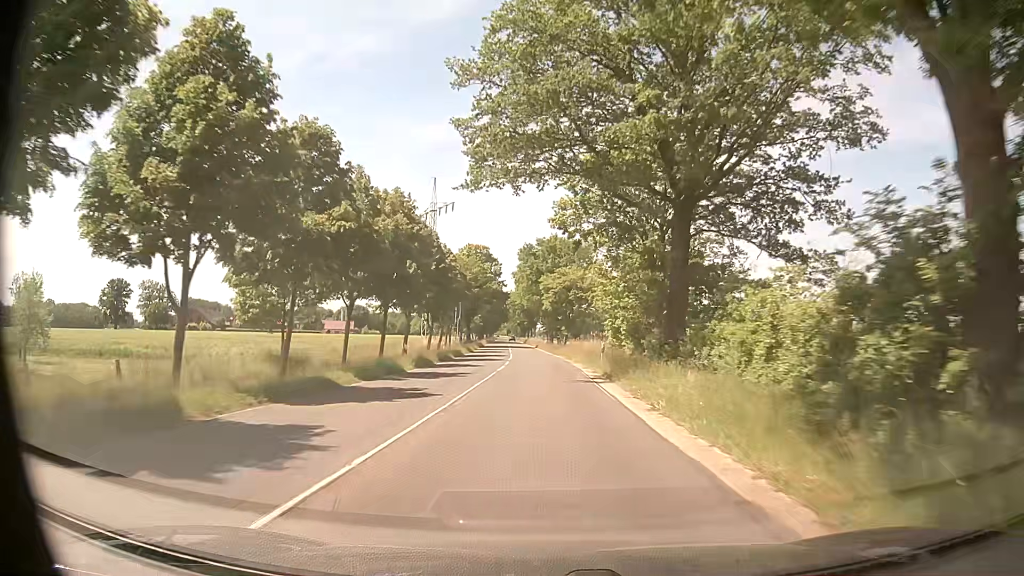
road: secondary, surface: asphalt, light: Day
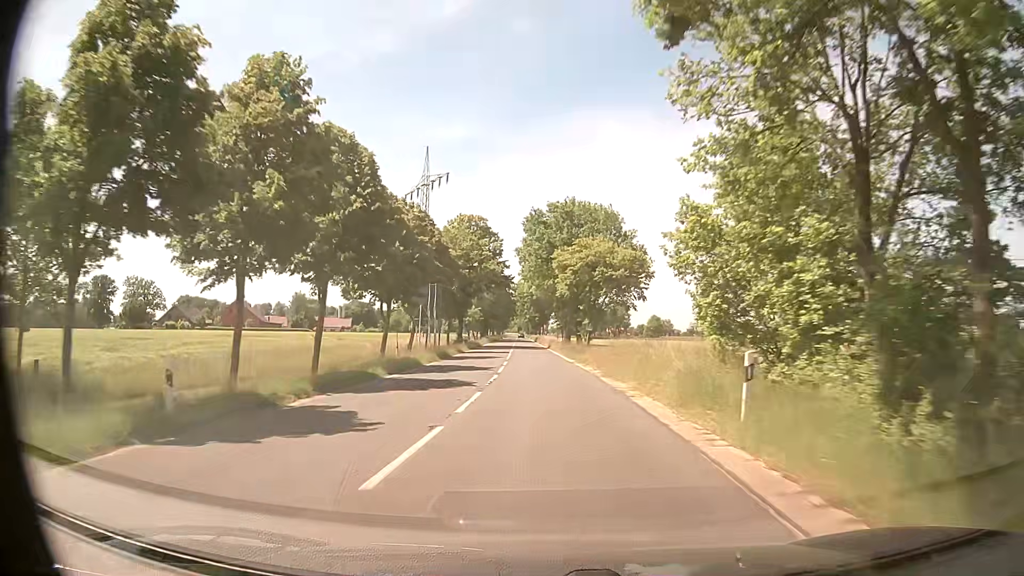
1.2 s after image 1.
(-0.2, +21.5) m; -1°
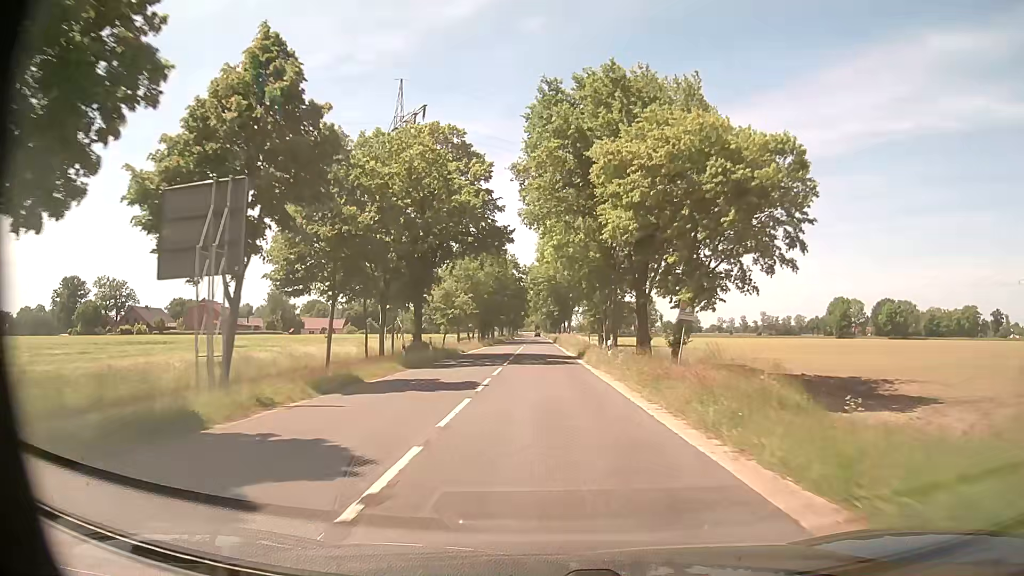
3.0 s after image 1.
(-0.4, +32.3) m; -2°
(0, +10) (0, +20) (0, +30) (0, +40) (0, +50) (0, +60) (-1, +70) (-1, +80) (-1, +90) (-1, +100) m
